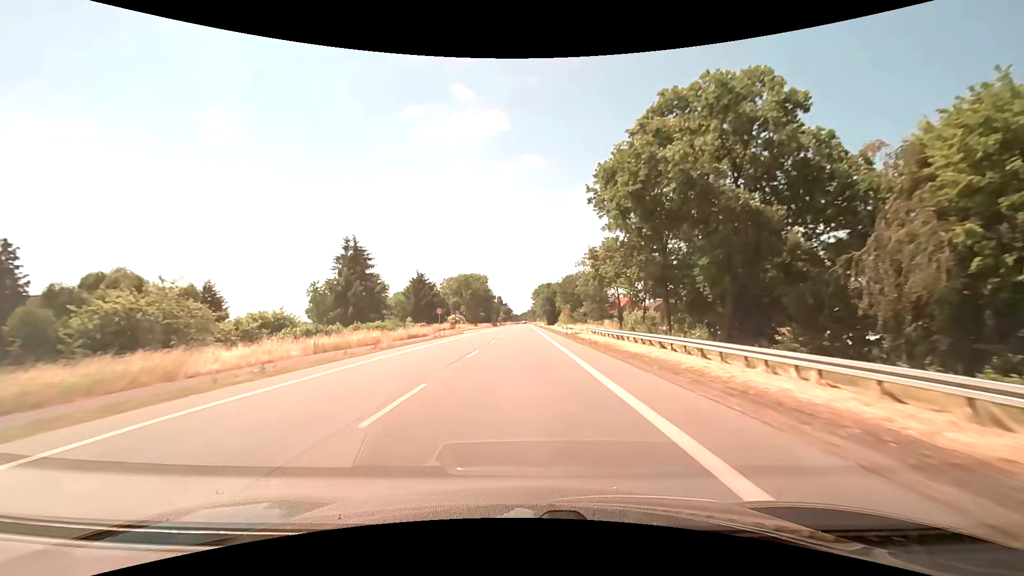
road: primary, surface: asphalt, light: Day
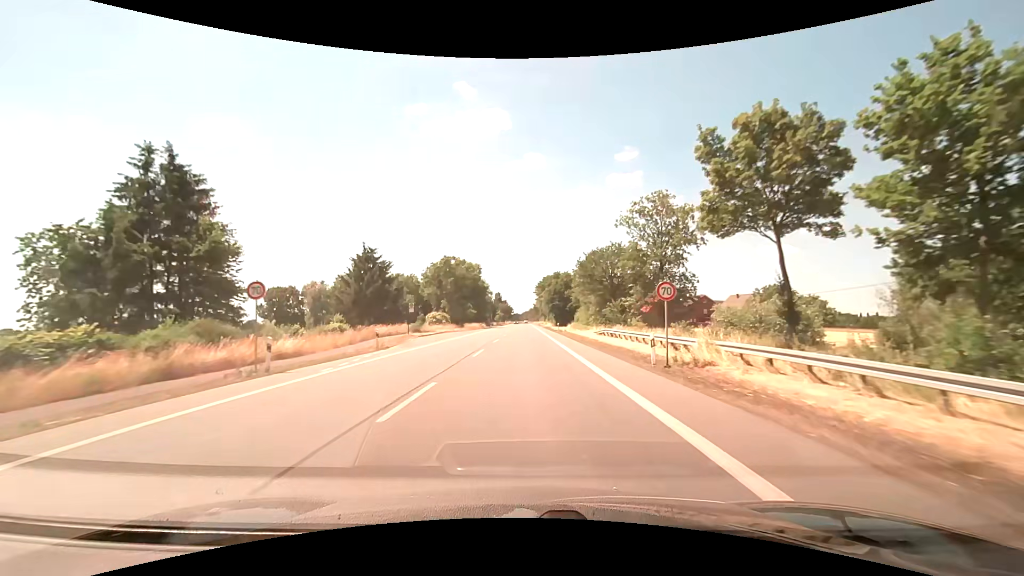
(-0.1, +35.1) m; 0°
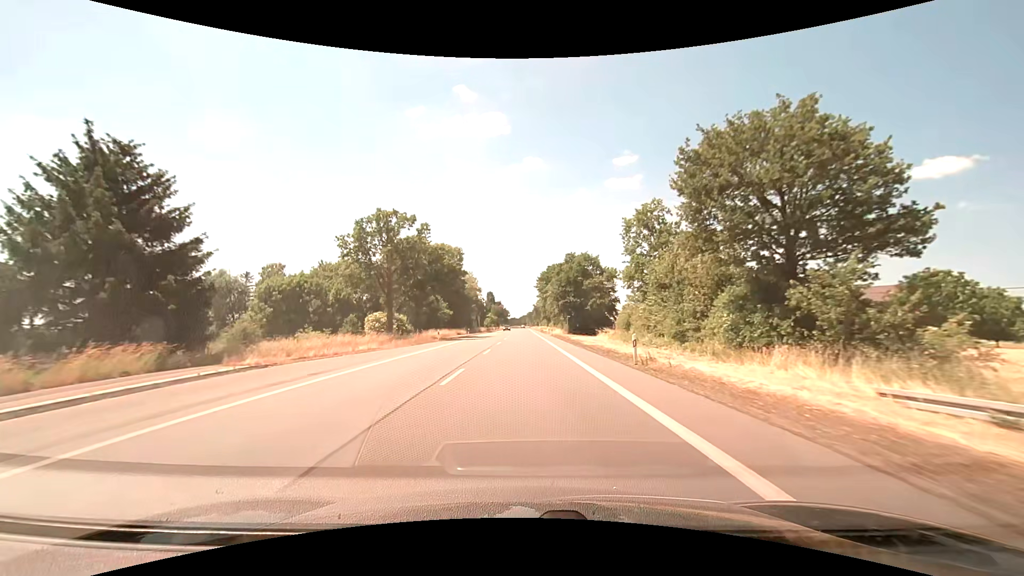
(-0.1, +43.3) m; 0°
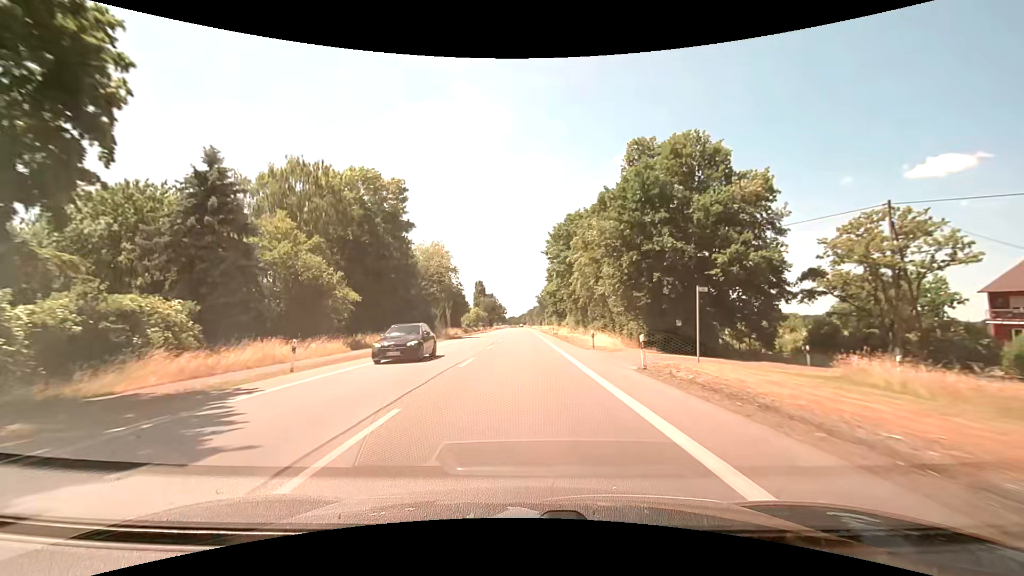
(+0.2, +55.2) m; 0°
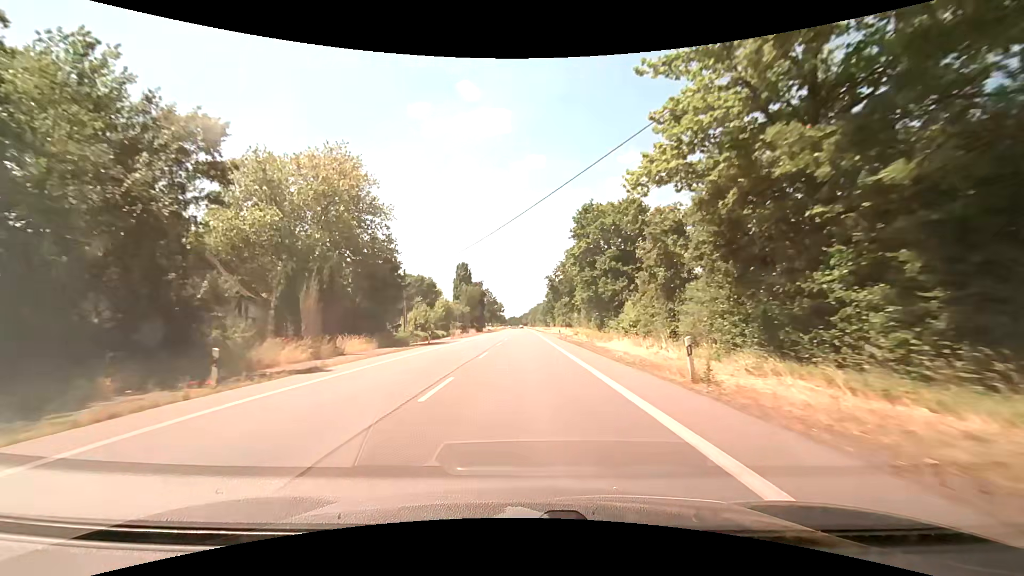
(-0.3, +55.0) m; 0°
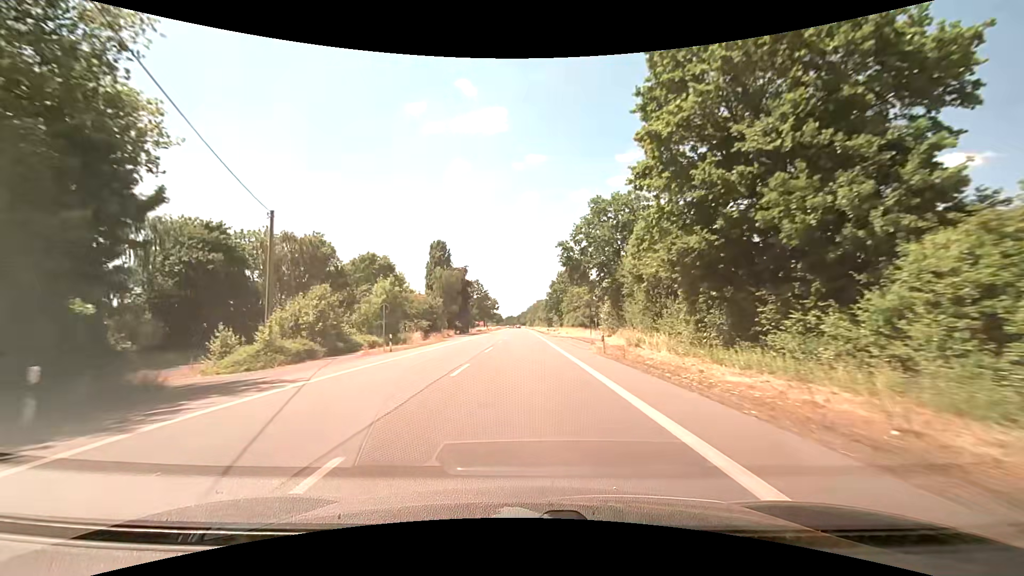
(+0.2, +32.8) m; +1°
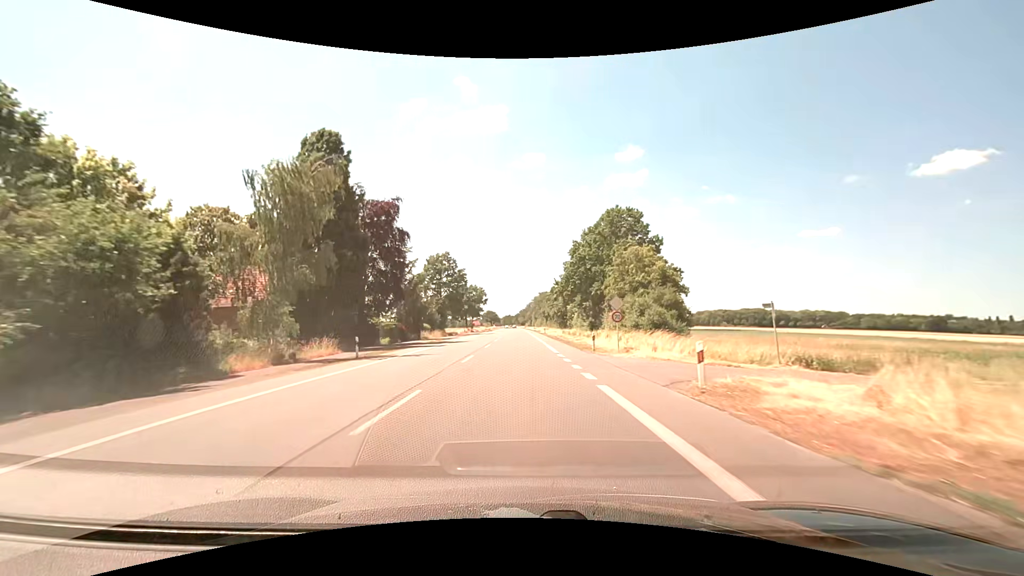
(-0.2, +54.7) m; 0°
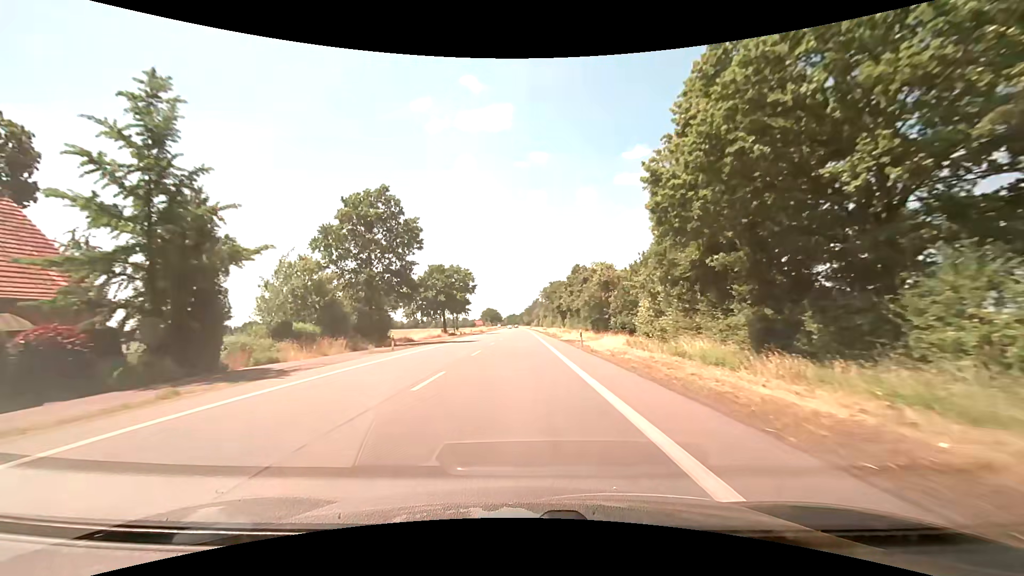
(0.0, +43.8) m; 0°
(0, +10) (0, +20) (0, +30) (0, +40) (0, +50) (0, +60) (-1, +70) (-1, +80) (-1, +90) (-1, +100) m
